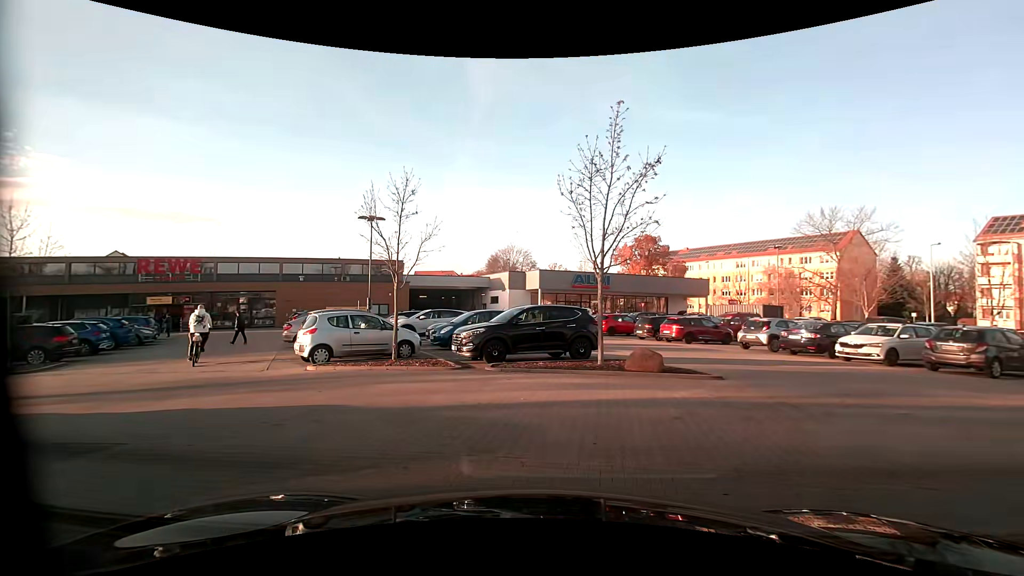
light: Day
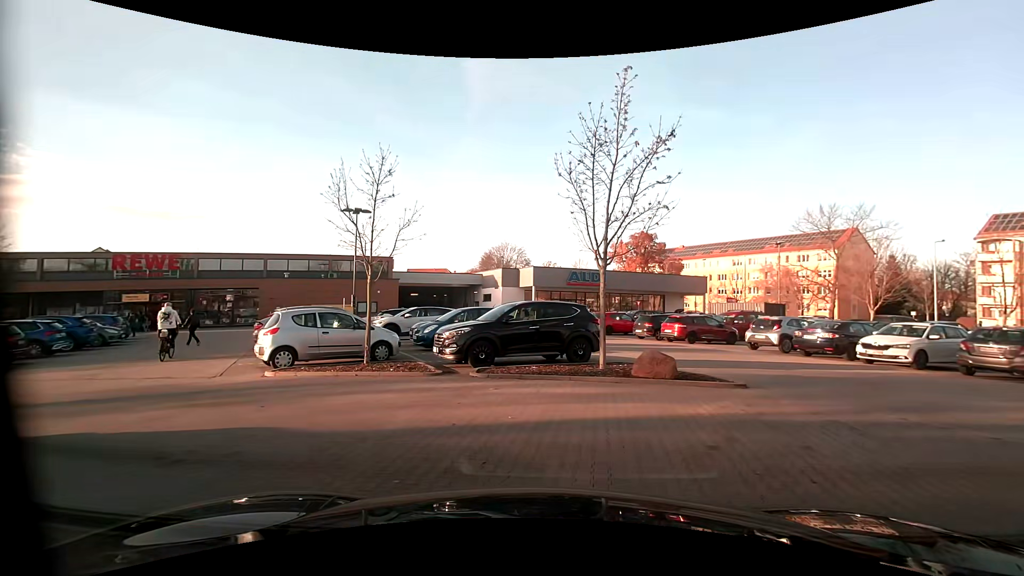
(0.0, +1.7) m; +1°
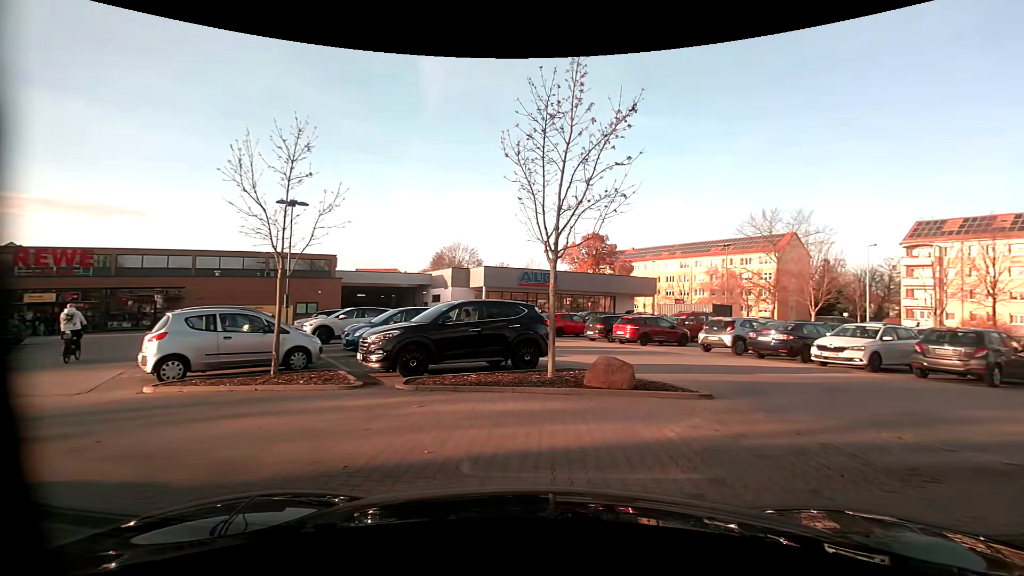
(+0.1, +1.6) m; +5°
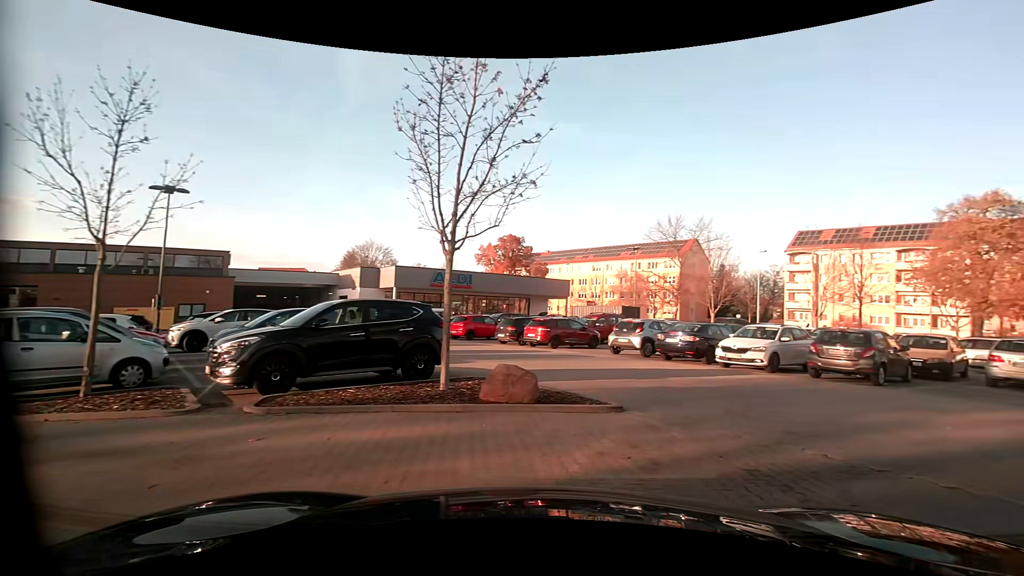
(+0.1, +1.4) m; +11°
